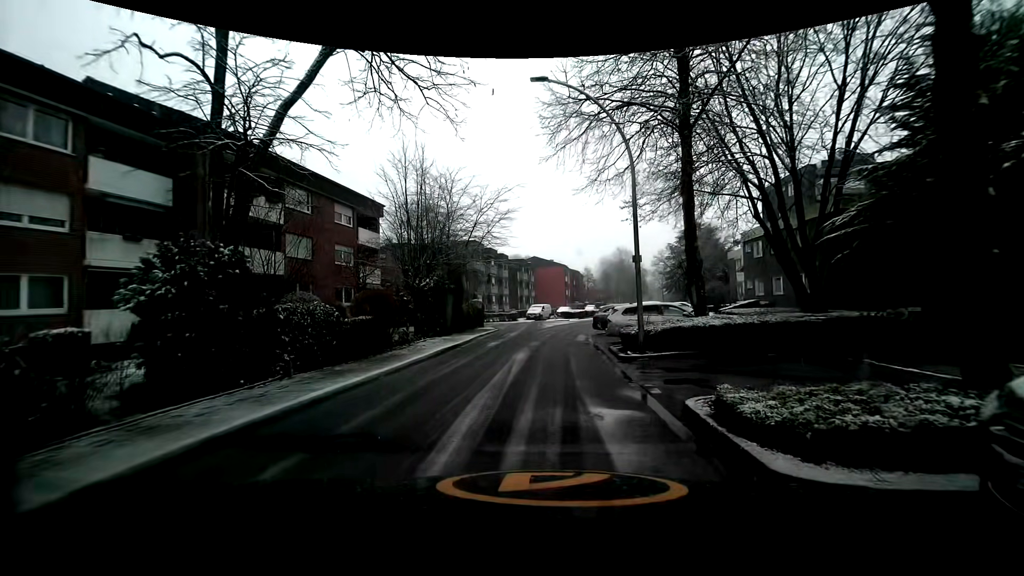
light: Day
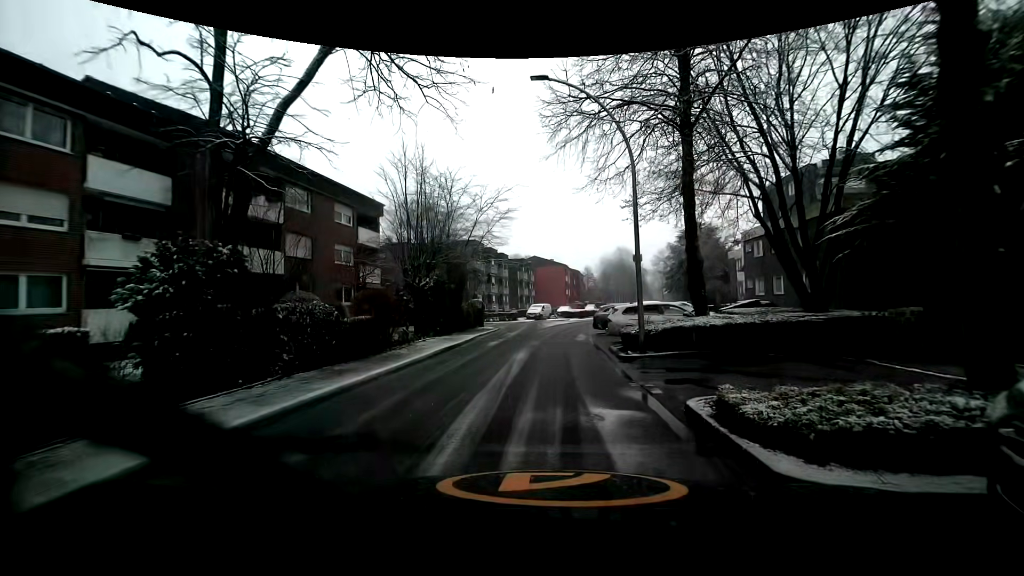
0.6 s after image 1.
(0.0, +0.1) m; 0°
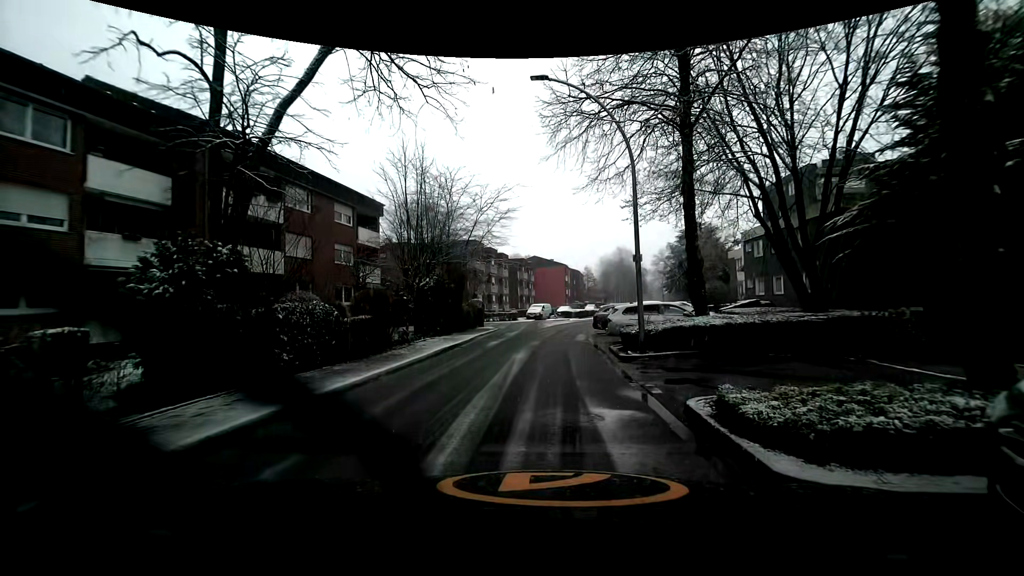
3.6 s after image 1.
(0.0, +0.1) m; 0°
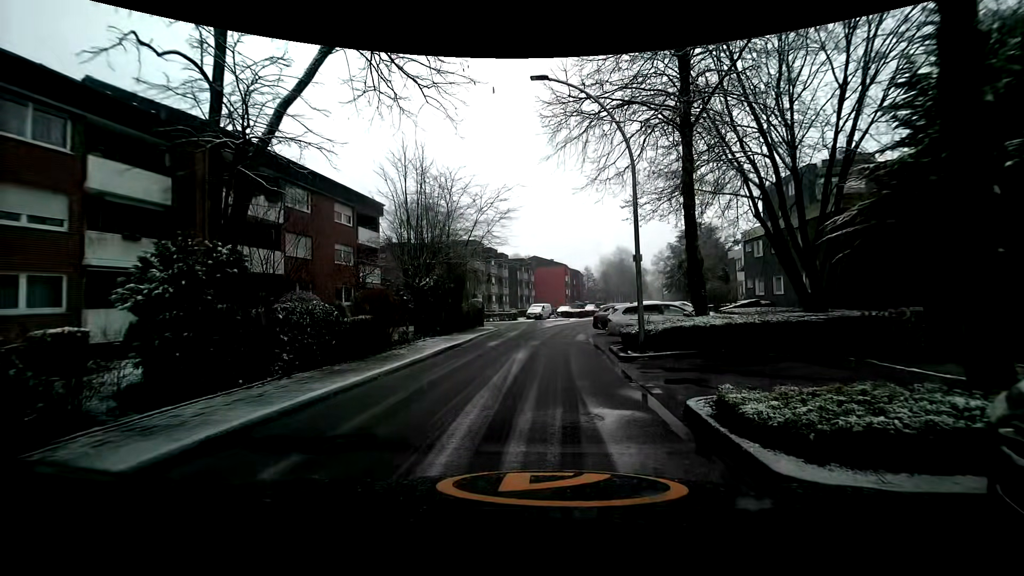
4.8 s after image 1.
(0.0, 0.0) m; 0°
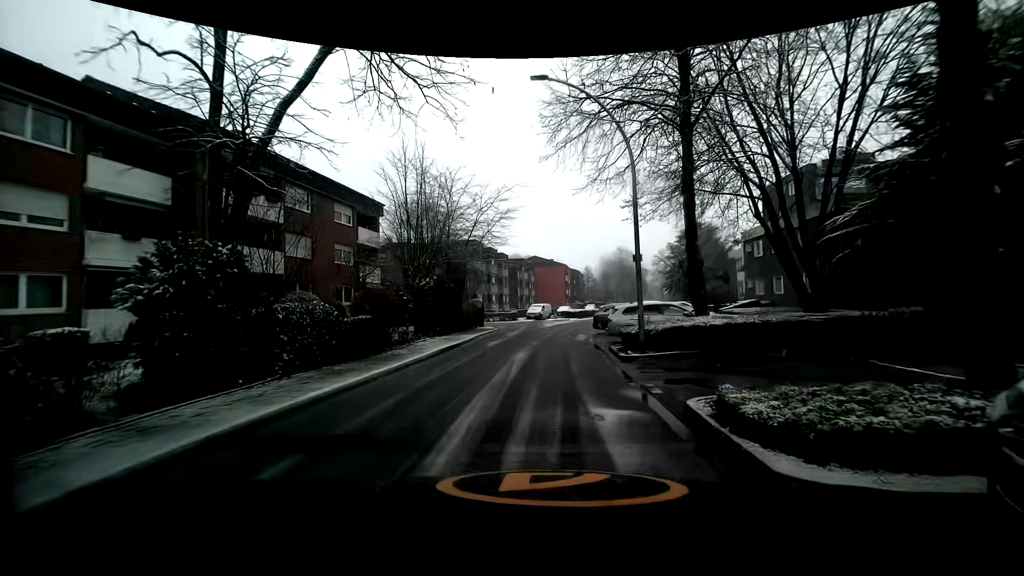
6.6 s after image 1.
(0.0, 0.0) m; 0°
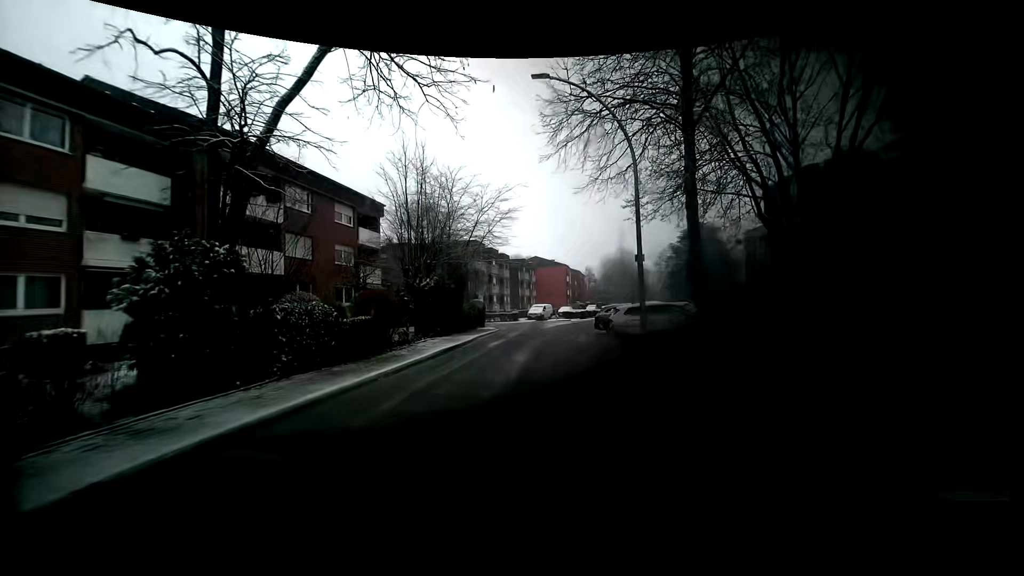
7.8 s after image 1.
(0.0, +0.1) m; 0°
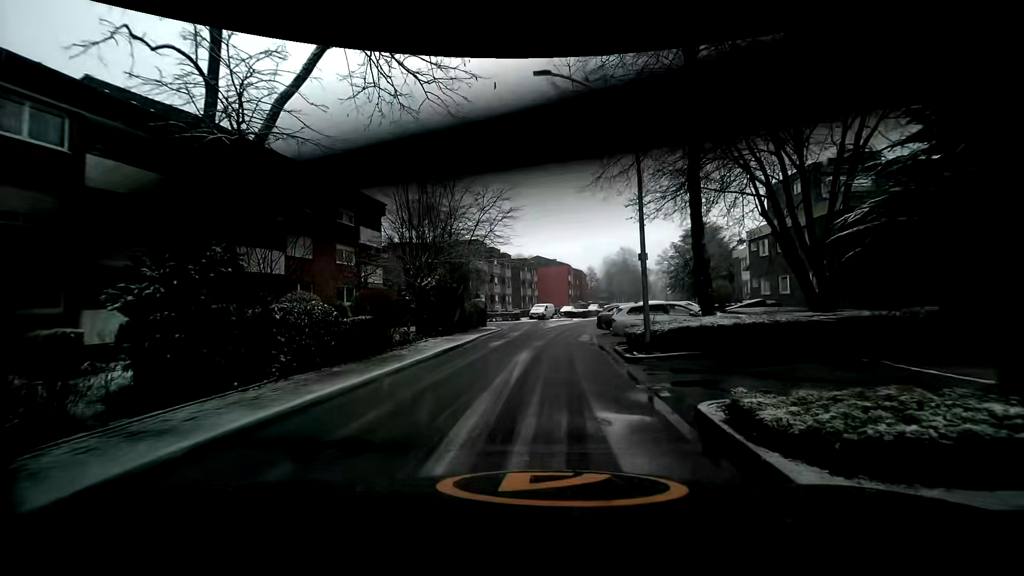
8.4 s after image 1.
(0.0, +0.1) m; 0°
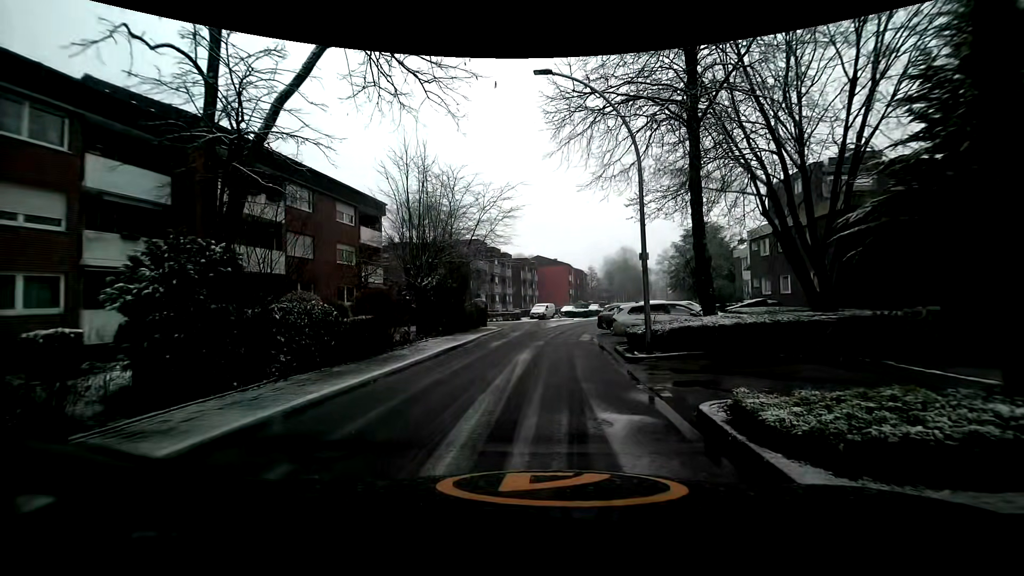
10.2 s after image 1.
(0.0, +0.1) m; 0°
